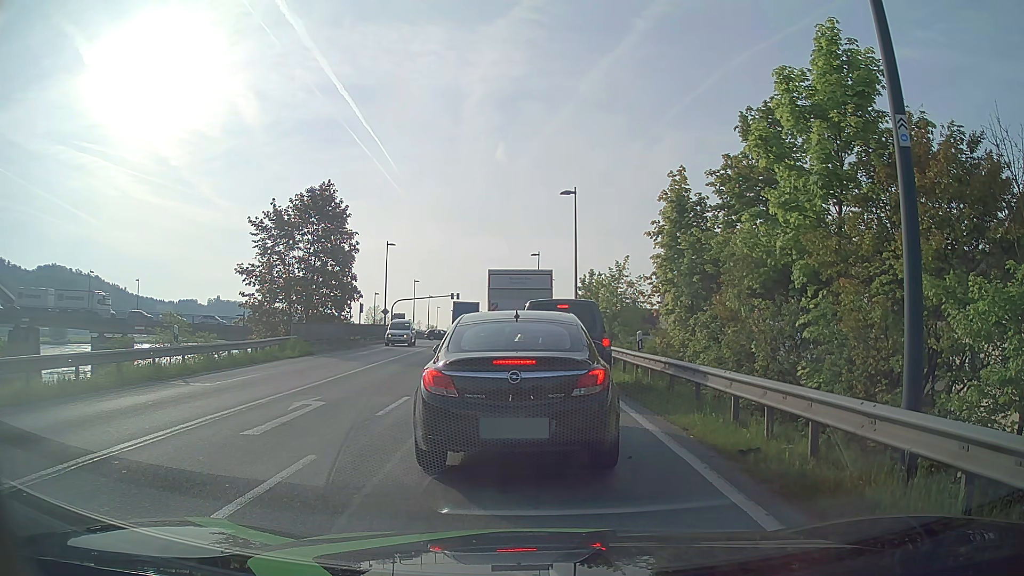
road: primary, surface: asphalt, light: Day
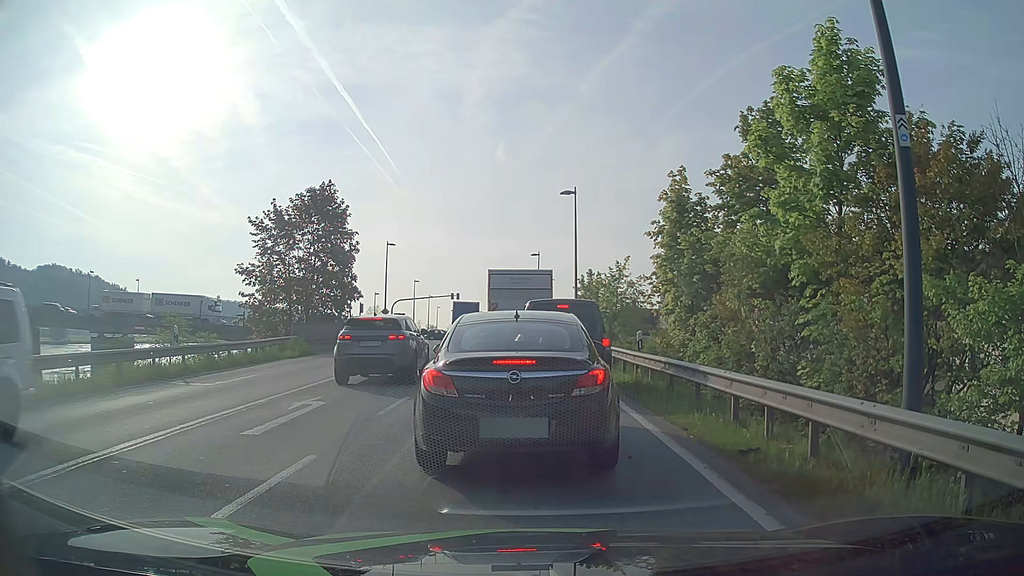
(0.0, 0.0) m; 0°
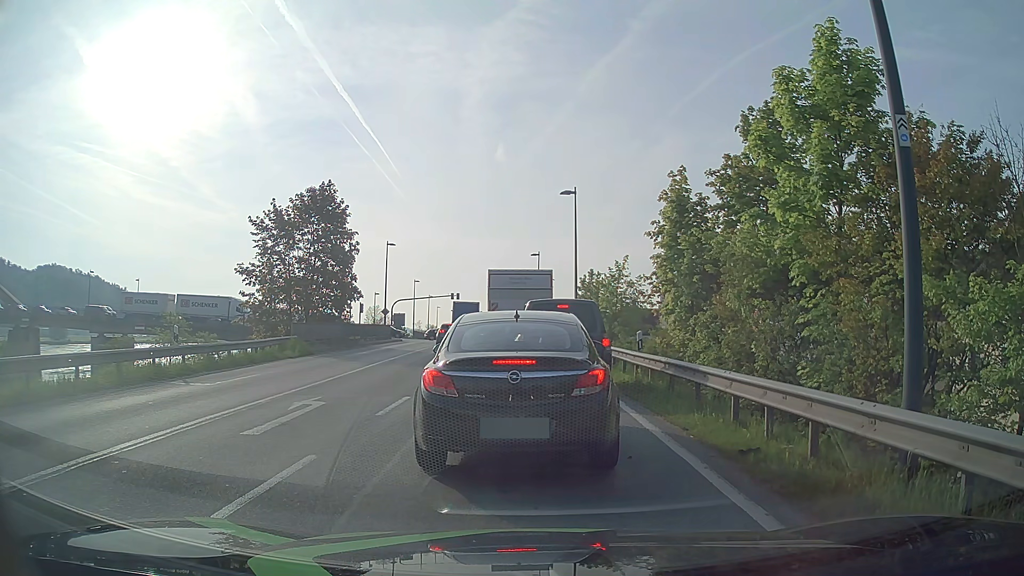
(0.0, 0.0) m; 0°
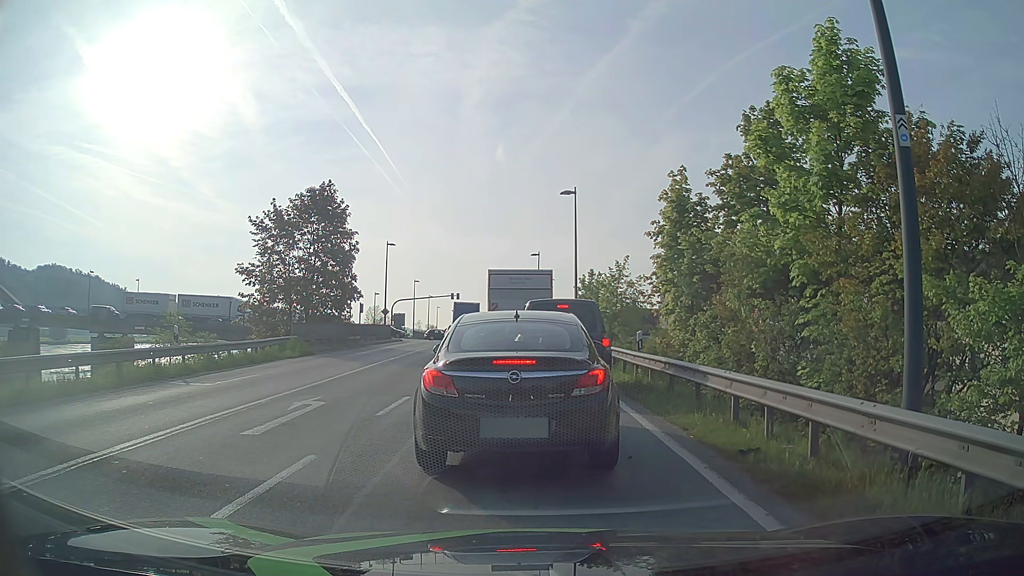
(0.0, 0.0) m; 0°
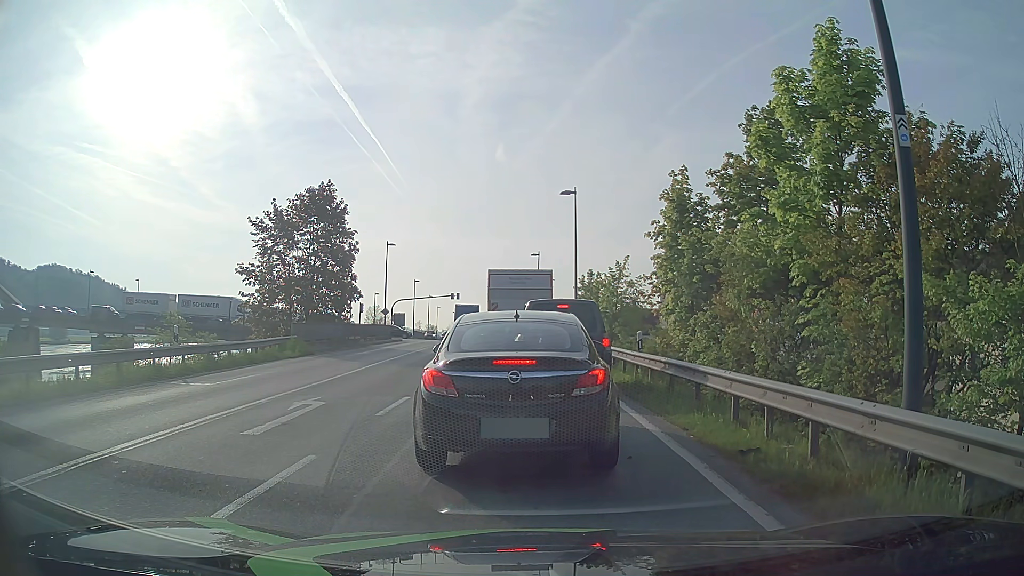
(0.0, 0.0) m; 0°
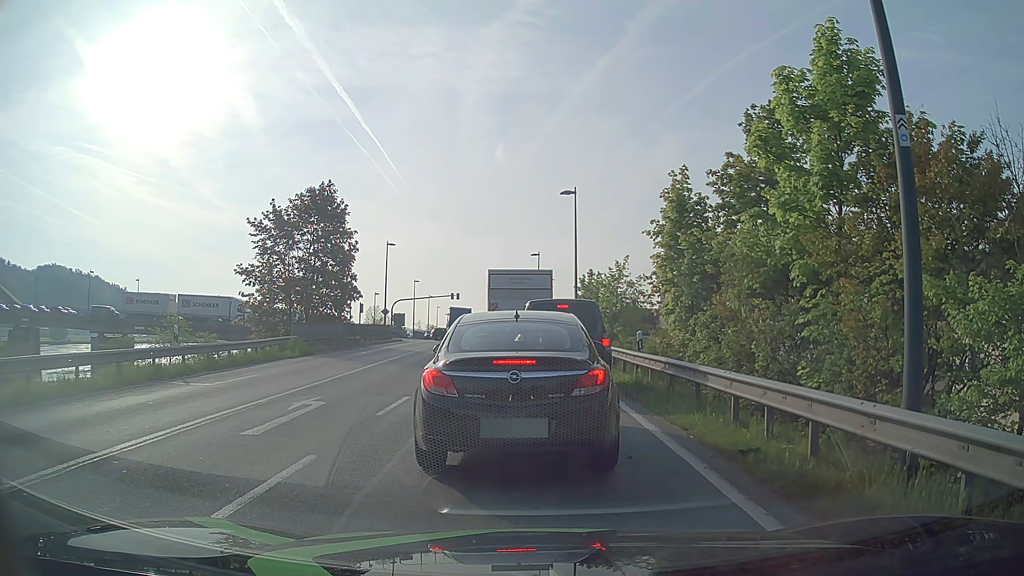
(0.0, 0.0) m; 0°
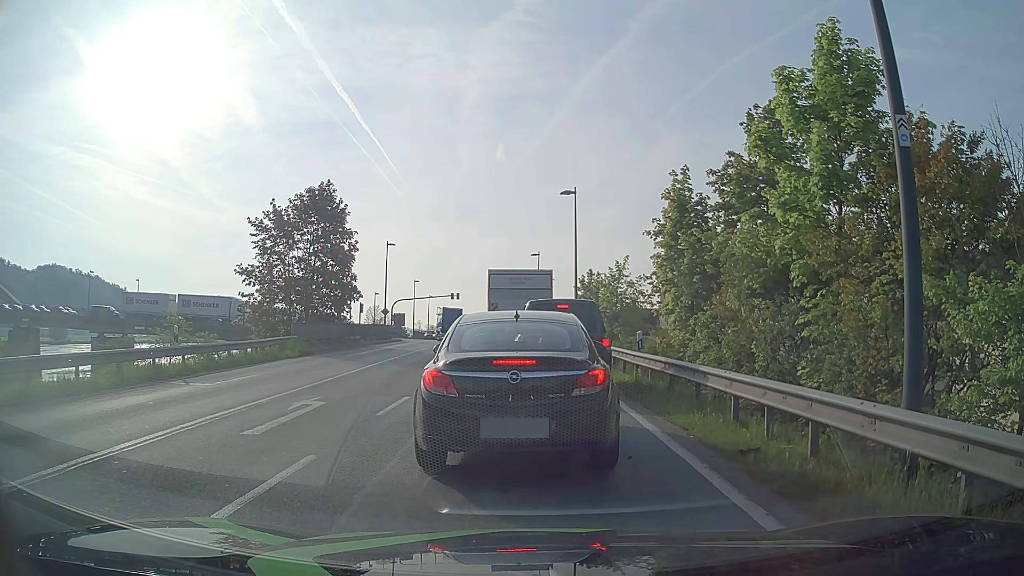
(0.0, 0.0) m; 0°
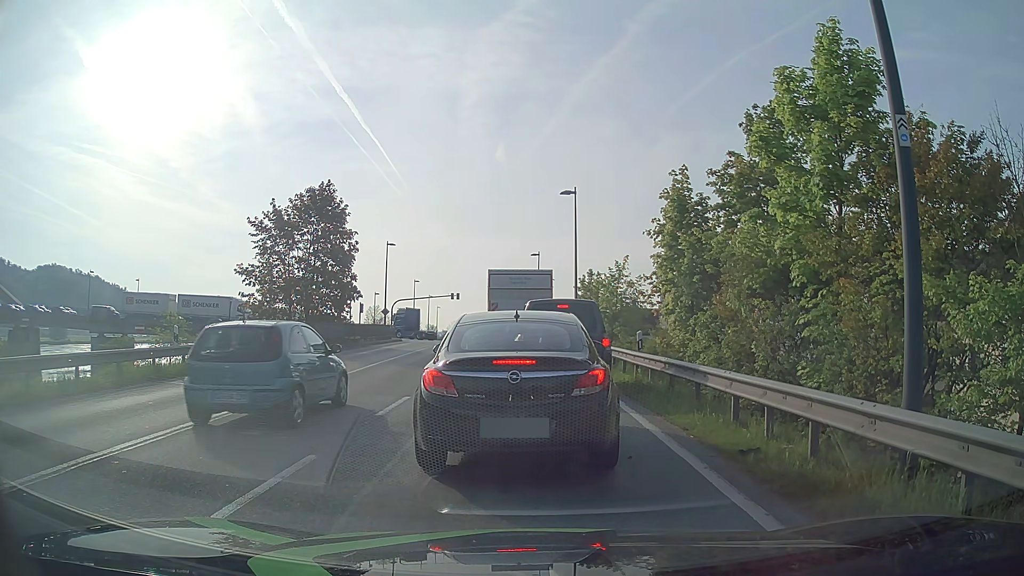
(0.0, 0.0) m; 0°
(0, +10) (-1, +20) (-1, +30) (-2, +40) (-2, +50) (-3, +60) (-4, +70) (-5, +80) (-6, +90) (-6, +100) m
